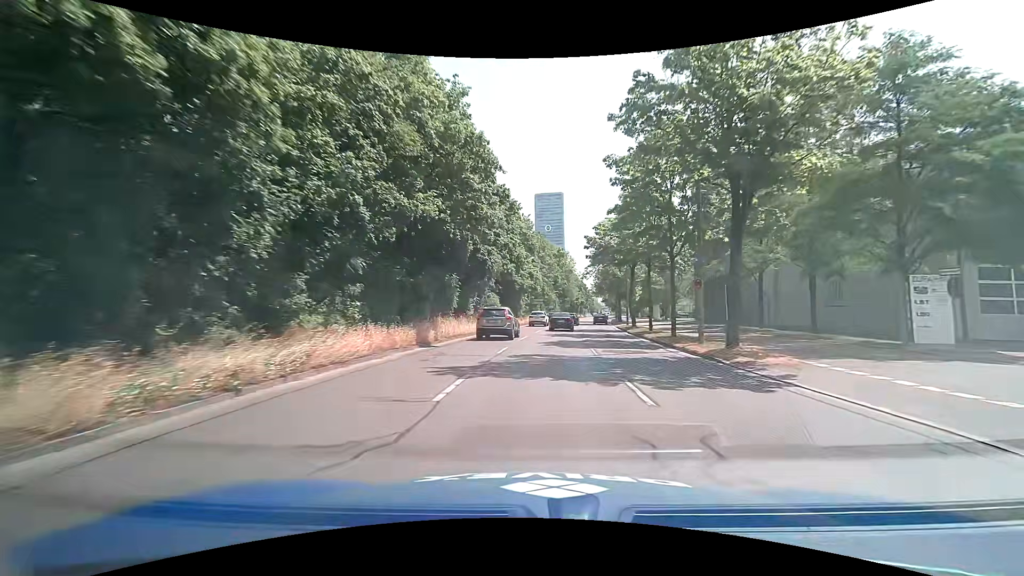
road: primary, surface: asphalt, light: Day
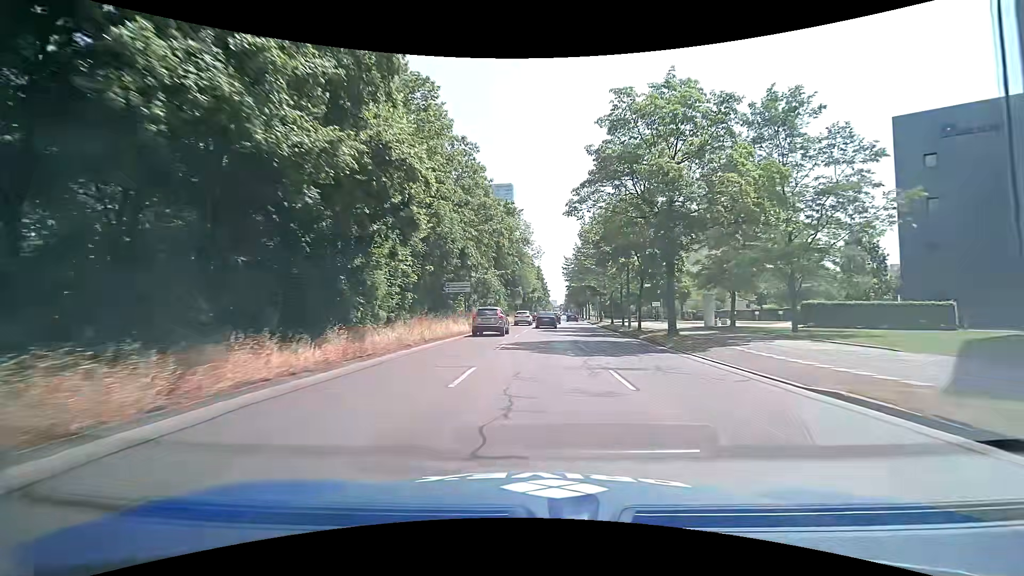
(+2.7, +43.0) m; +6°
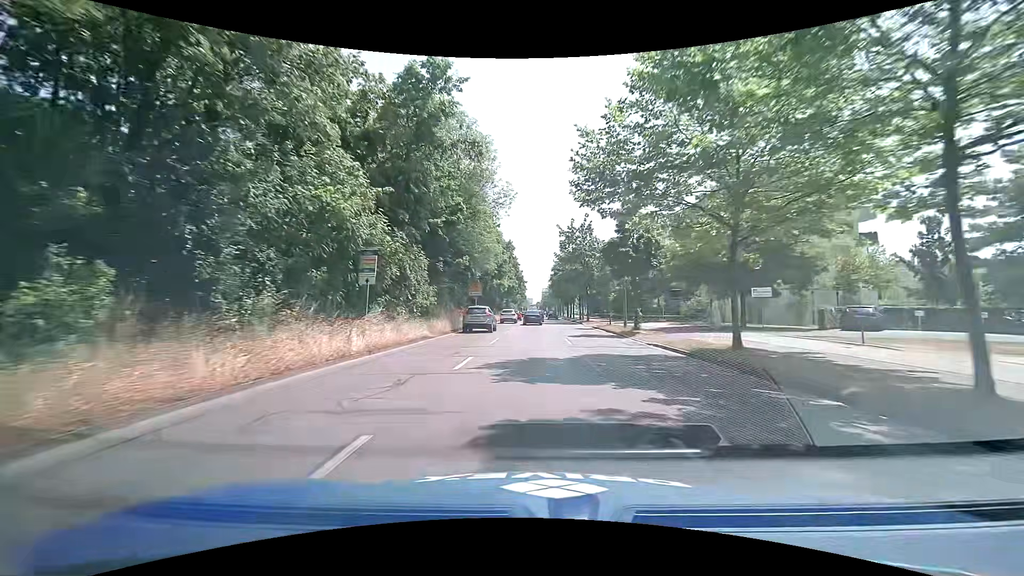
(+1.0, +33.7) m; +4°
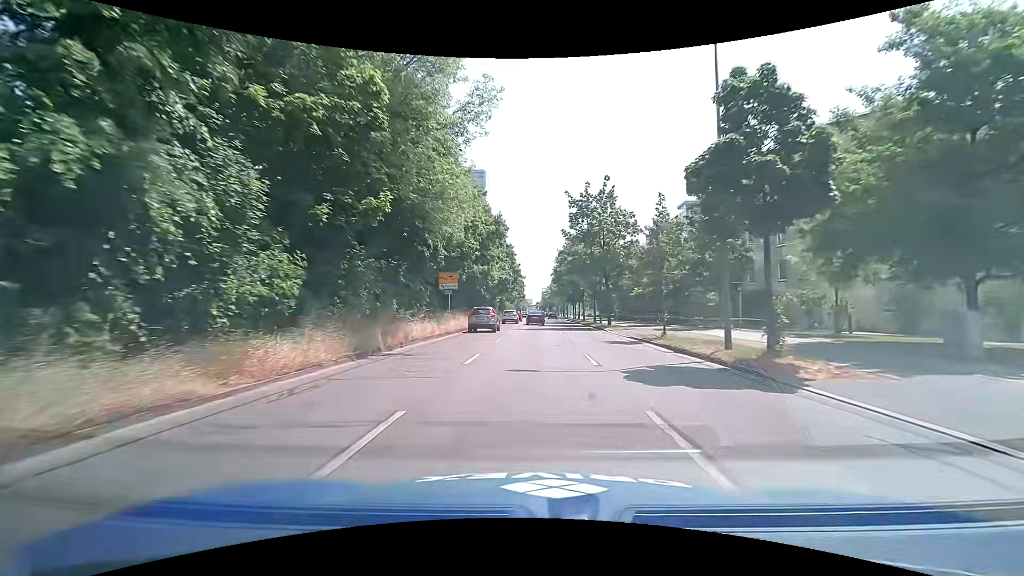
(-0.2, +16.8) m; -1°
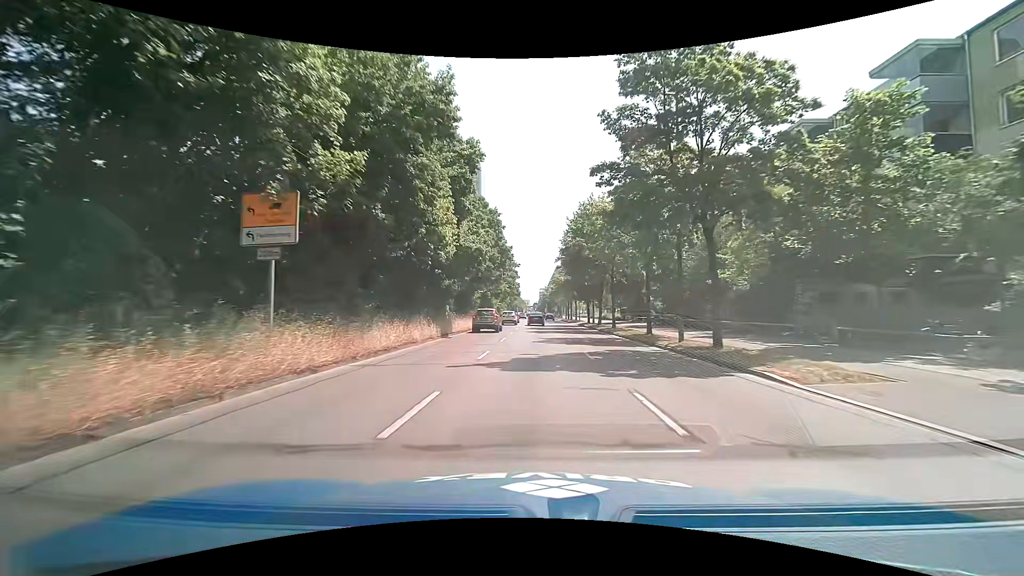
(0.0, +25.0) m; 0°
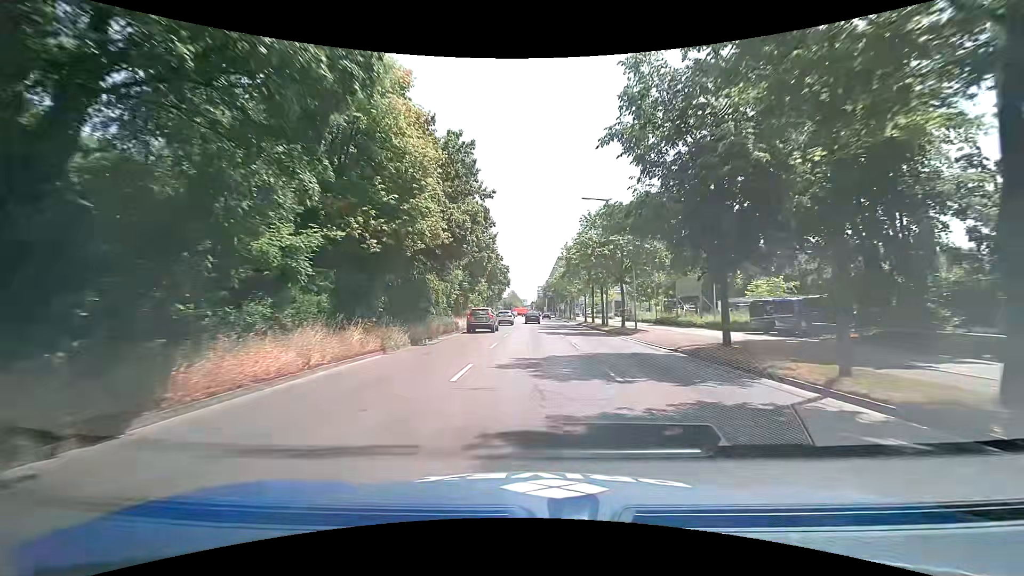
(+0.1, +40.5) m; +1°
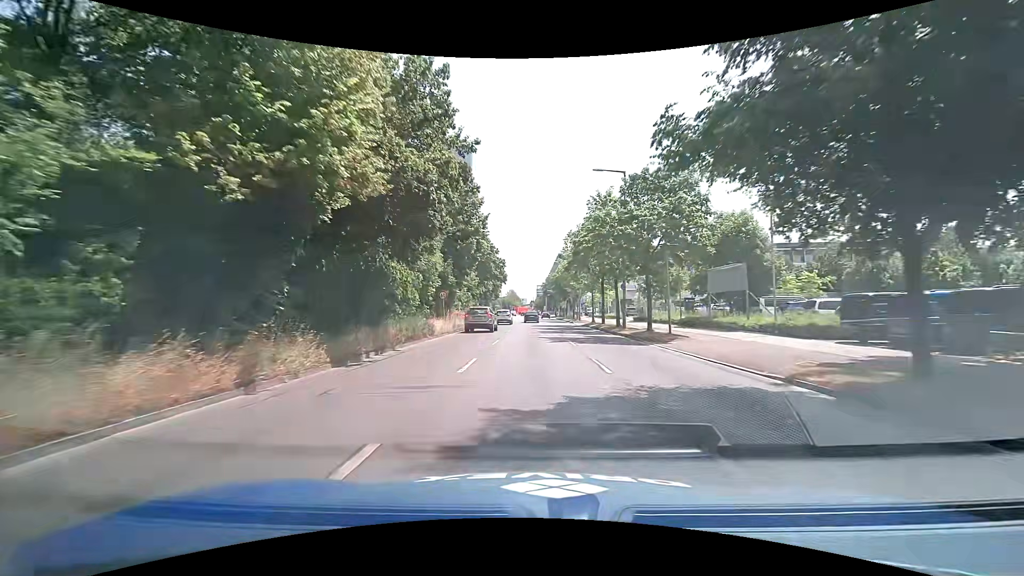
(-0.1, +7.8) m; -1°
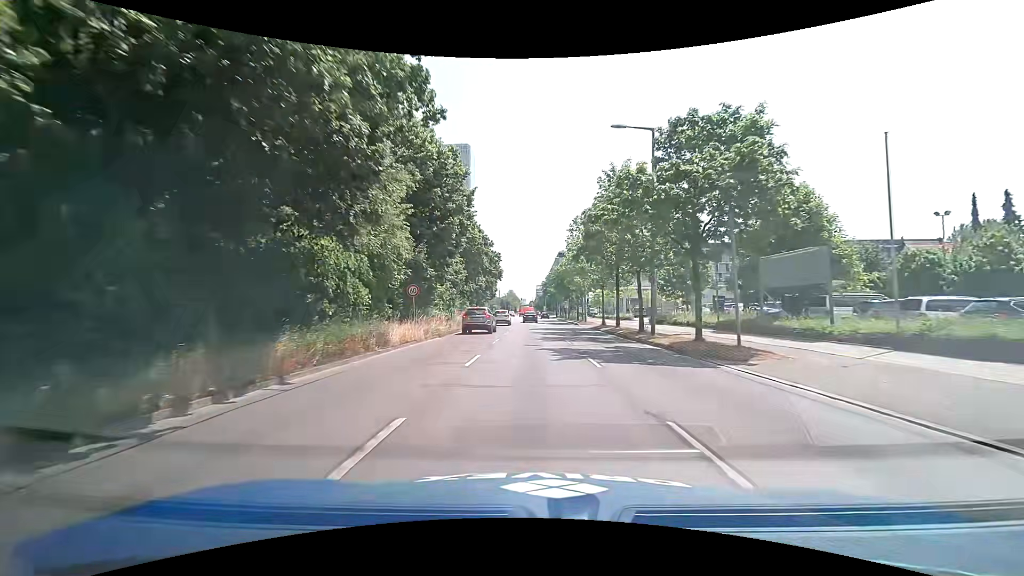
(0.0, +7.8) m; 0°
(0, +10) (0, +20) (0, +30) (0, +40) (0, +50) (+1, +60) (+1, +70) (0, +80) (0, +90) (0, +100) m
